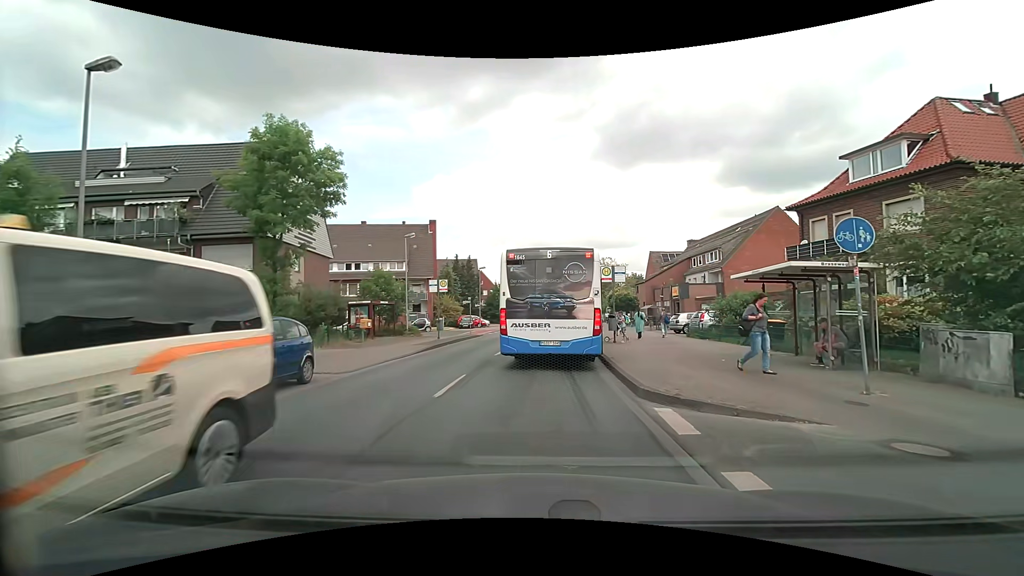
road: tertiary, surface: asphalt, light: Day
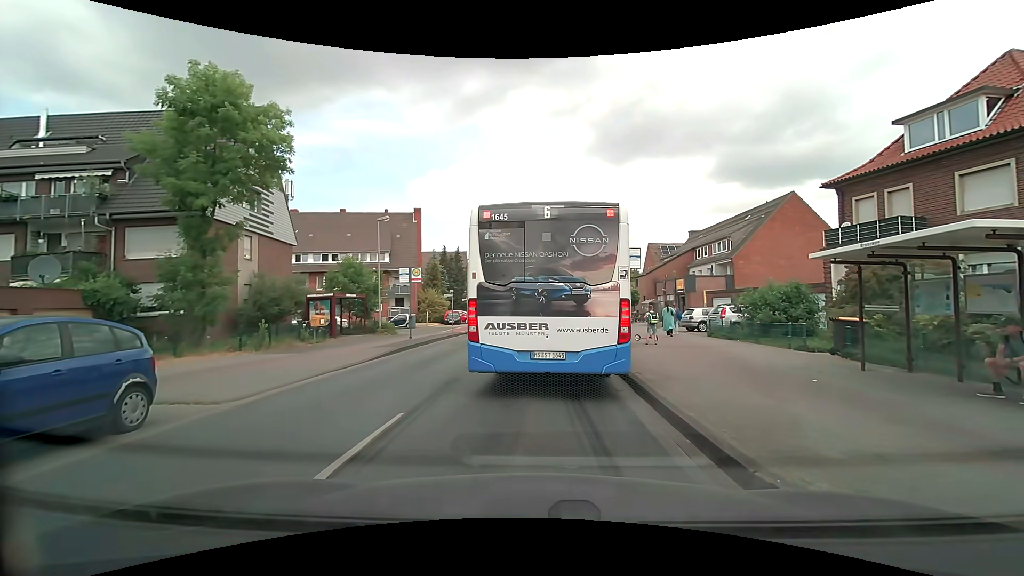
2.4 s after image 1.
(0.0, +4.6) m; +1°
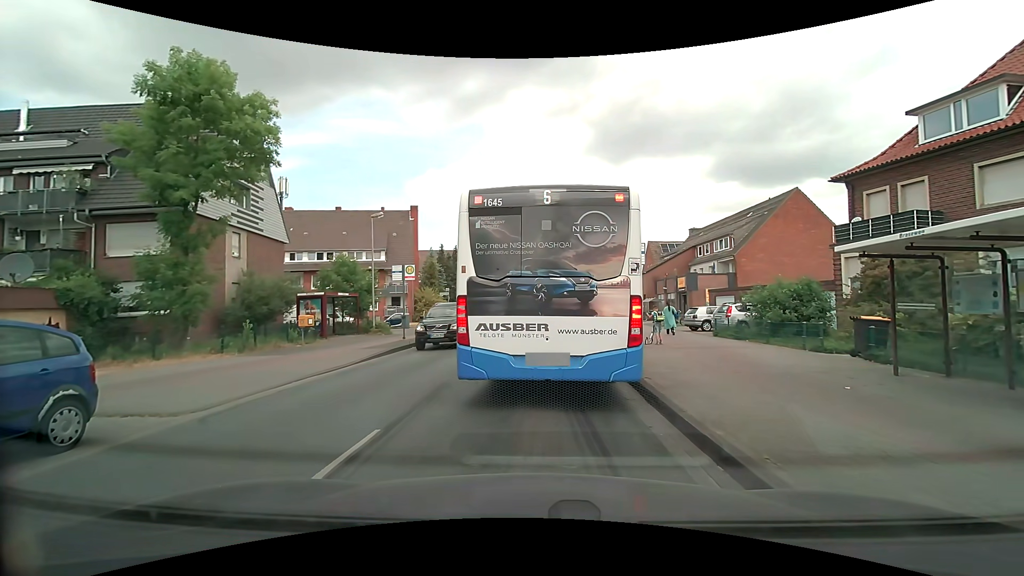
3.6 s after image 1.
(0.0, +0.9) m; 0°
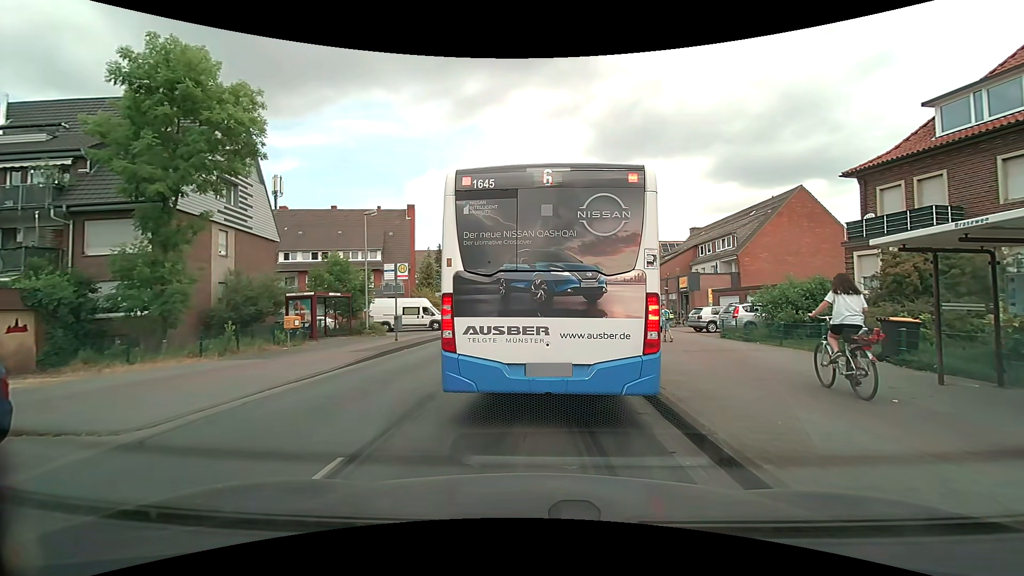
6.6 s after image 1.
(0.0, +1.0) m; 0°
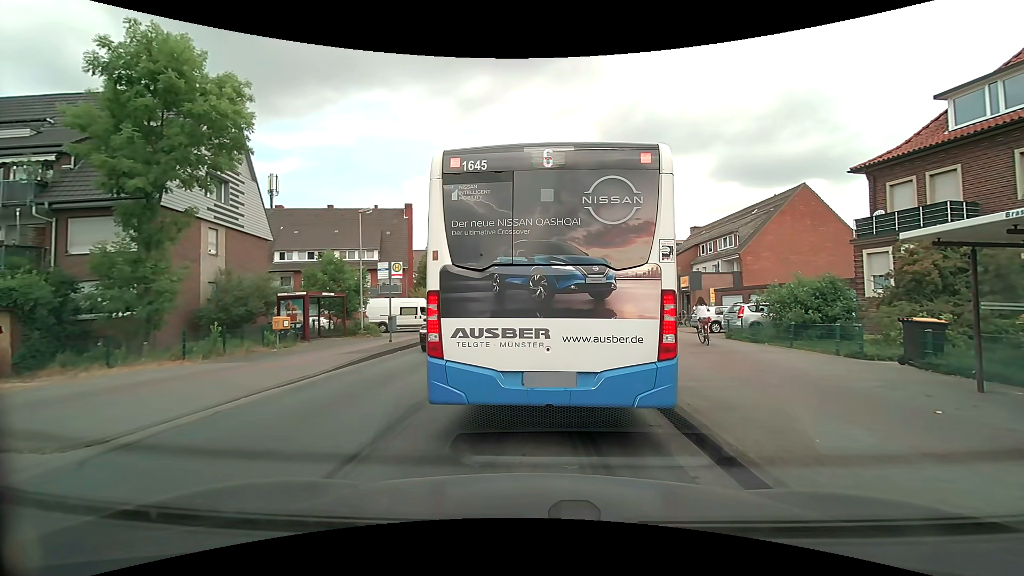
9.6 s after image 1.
(0.0, +0.7) m; 0°
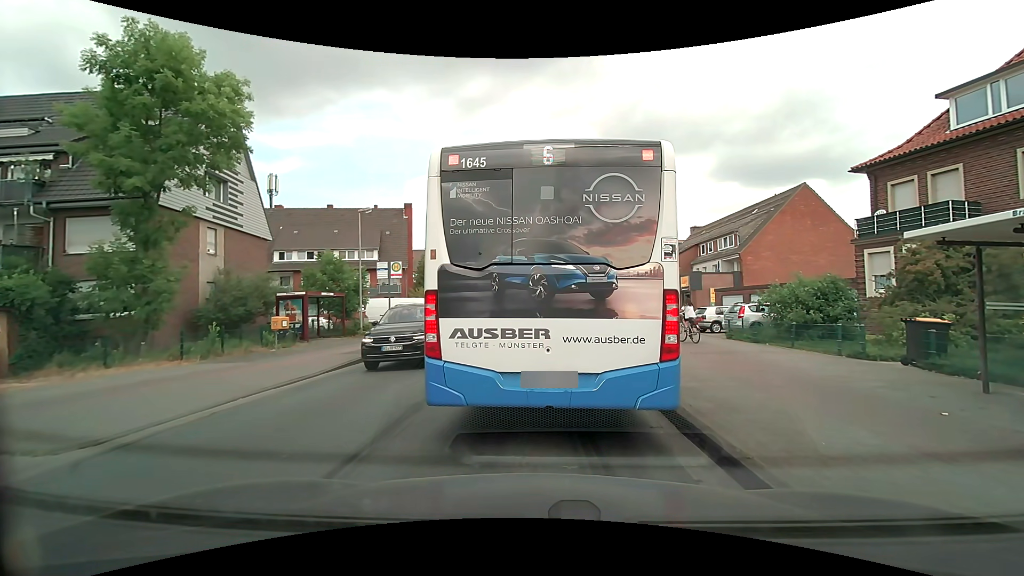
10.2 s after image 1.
(0.0, +0.1) m; 0°
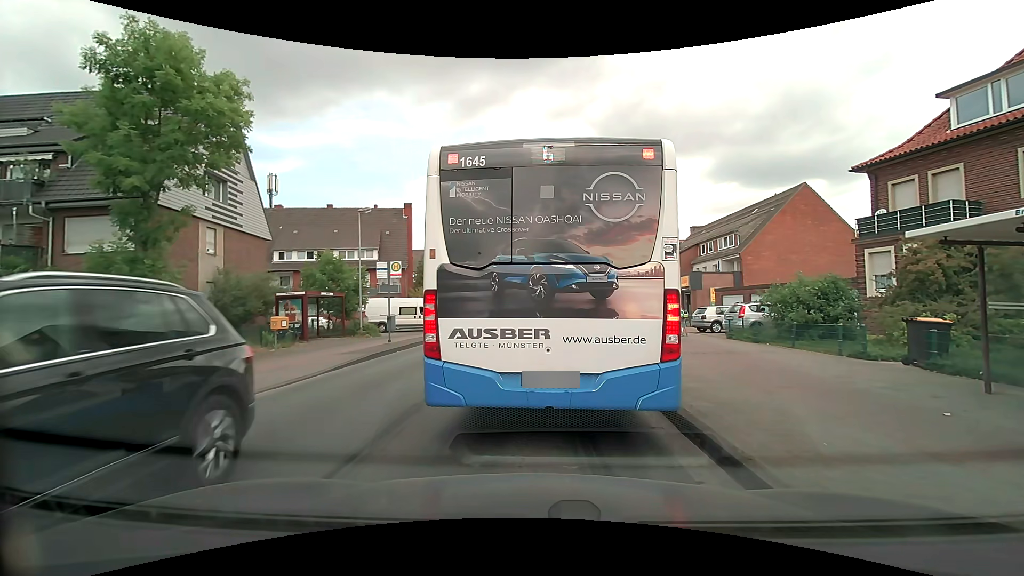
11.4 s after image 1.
(0.0, +0.1) m; 0°
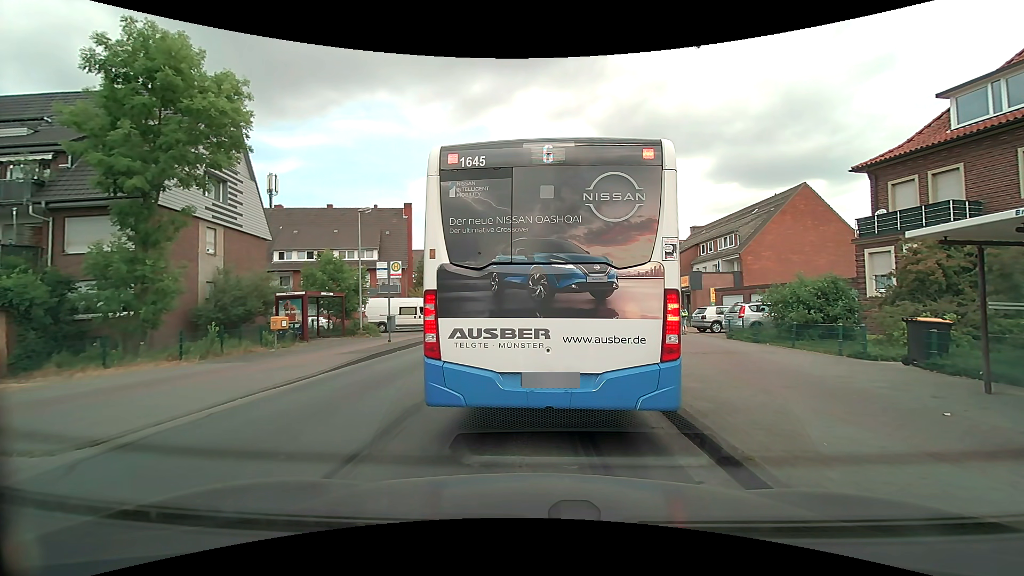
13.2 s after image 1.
(0.0, 0.0) m; 0°
